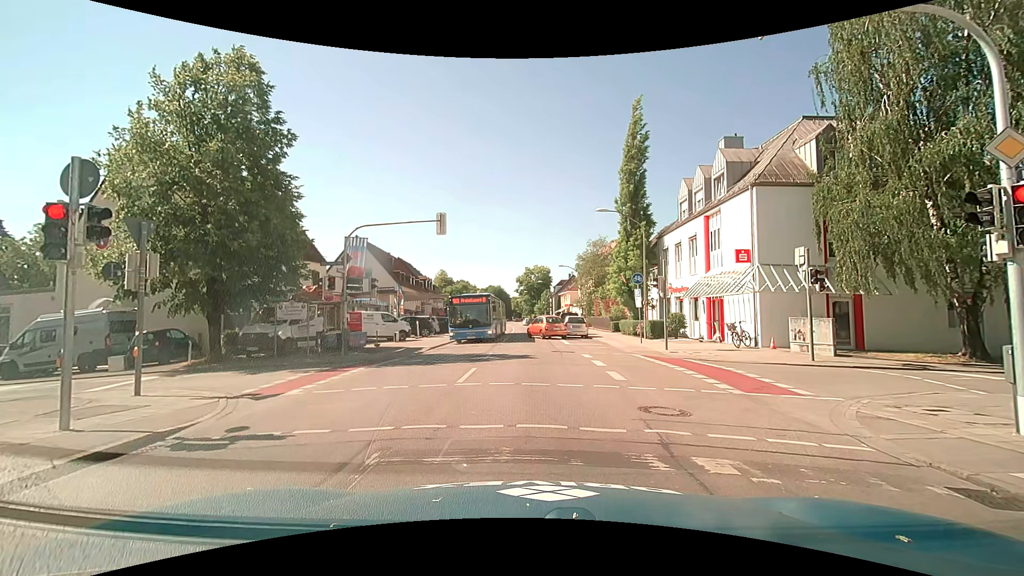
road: secondary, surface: asphalt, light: Day
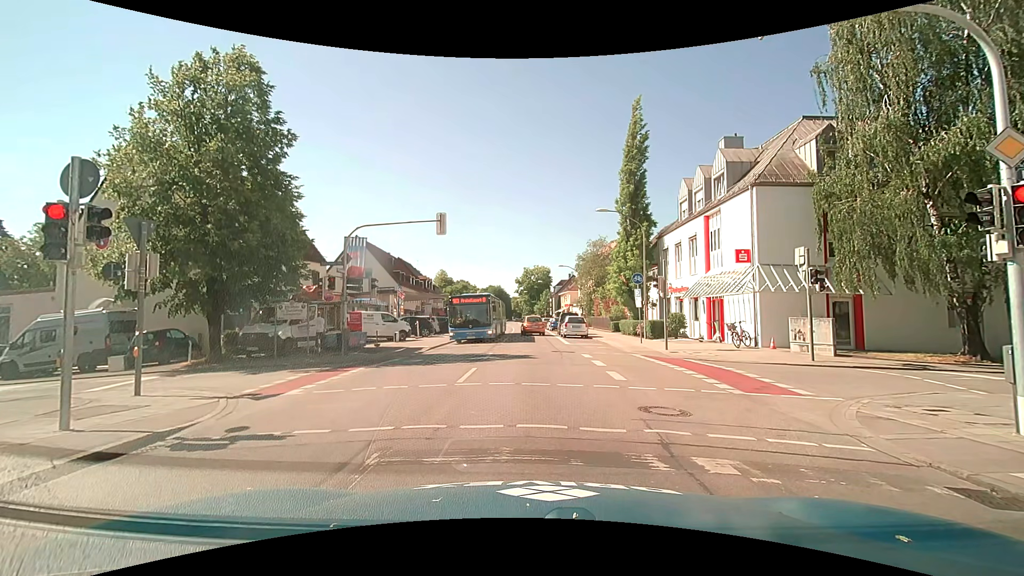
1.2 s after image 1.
(0.0, 0.0) m; 0°
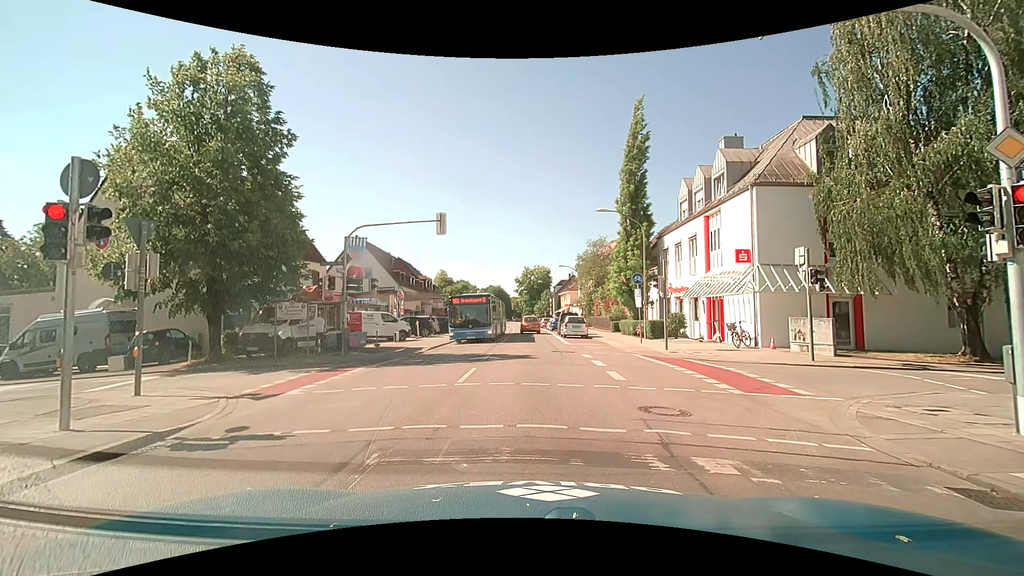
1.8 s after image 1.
(0.0, 0.0) m; 0°
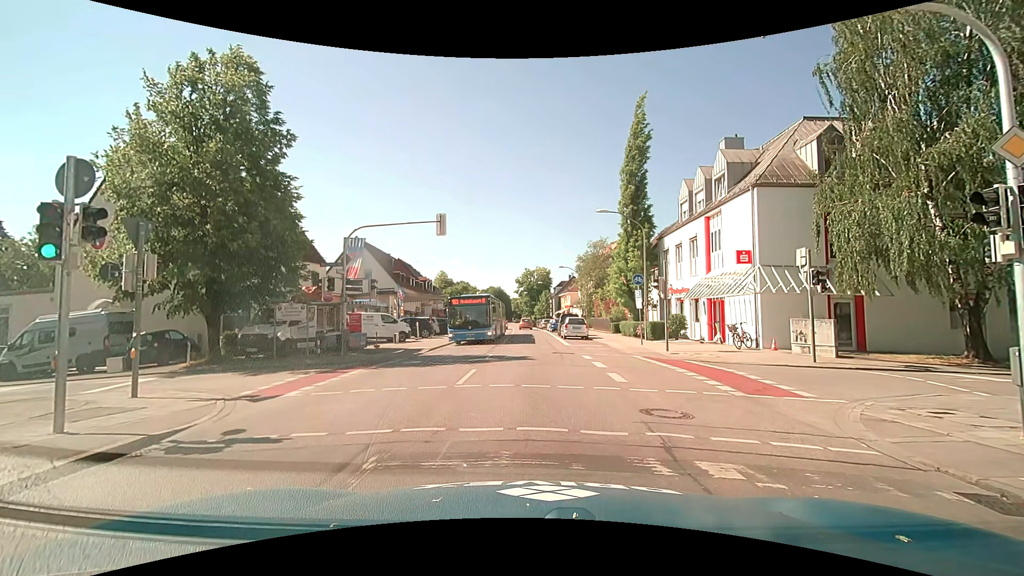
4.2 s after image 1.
(0.0, +0.1) m; 0°
